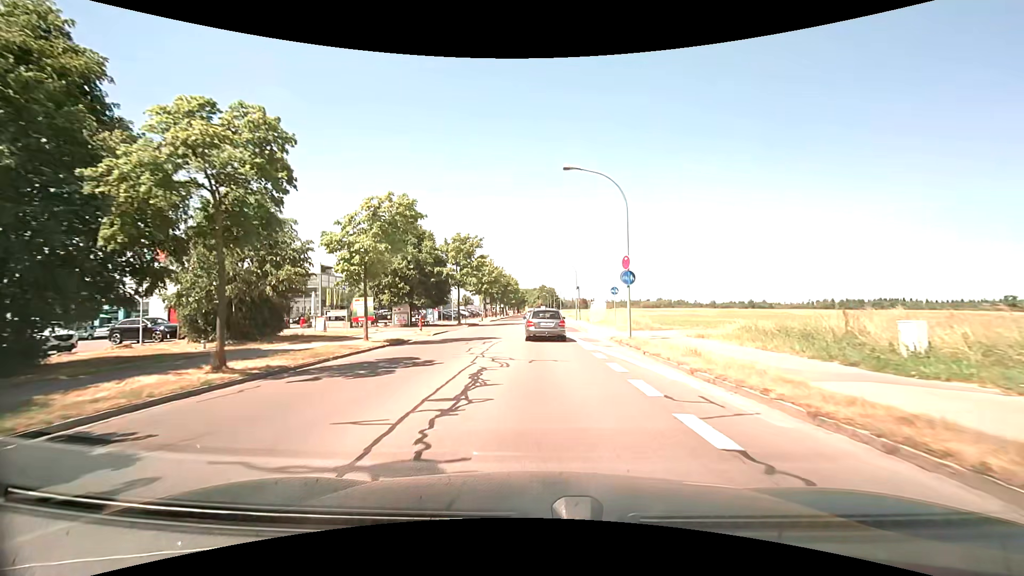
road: tertiary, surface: asphalt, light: Day
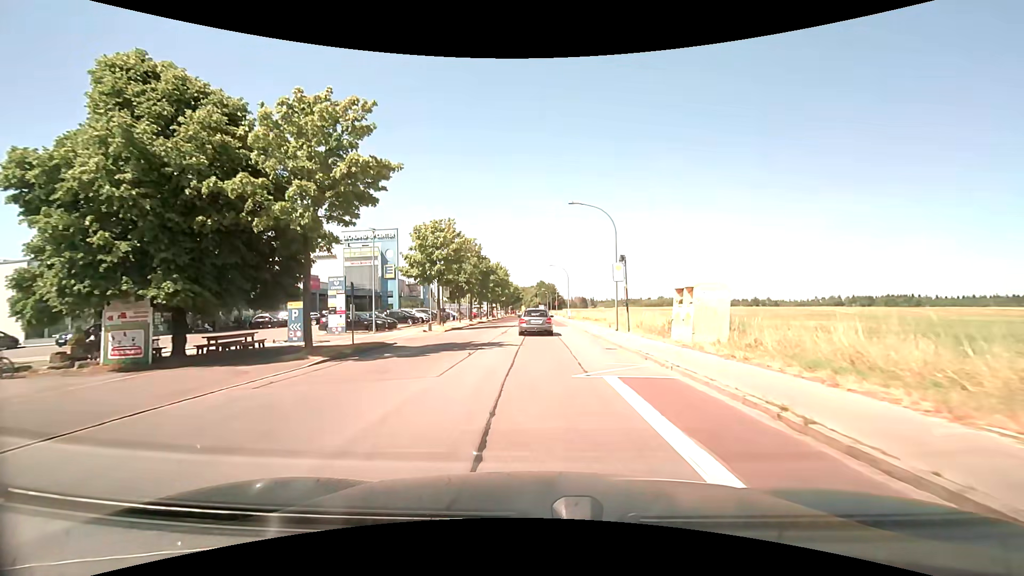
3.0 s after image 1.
(+0.2, +31.5) m; 0°
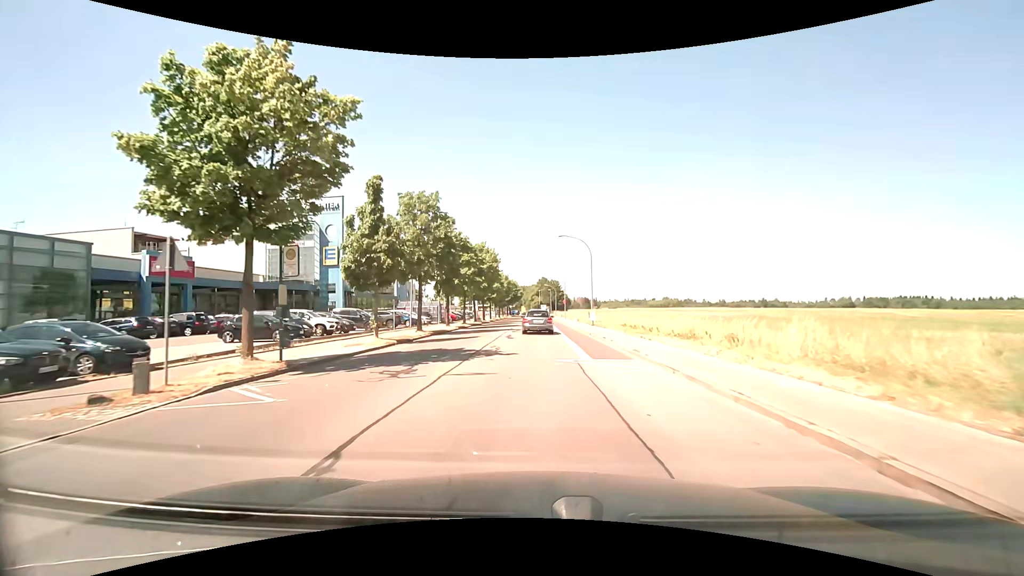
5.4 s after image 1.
(-0.1, +26.6) m; 0°
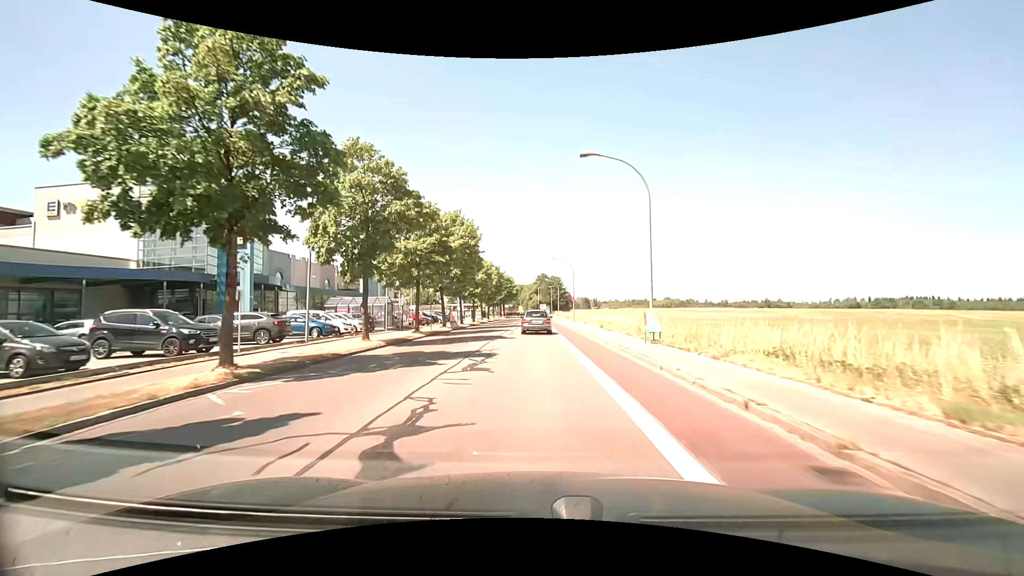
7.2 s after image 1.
(0.0, +20.6) m; 0°
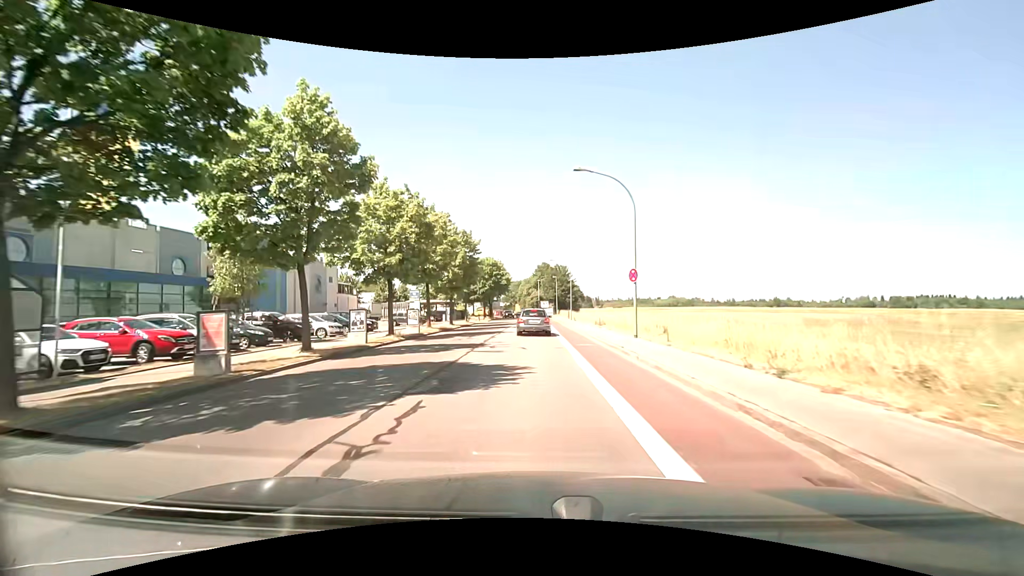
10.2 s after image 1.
(-0.1, +35.5) m; 0°
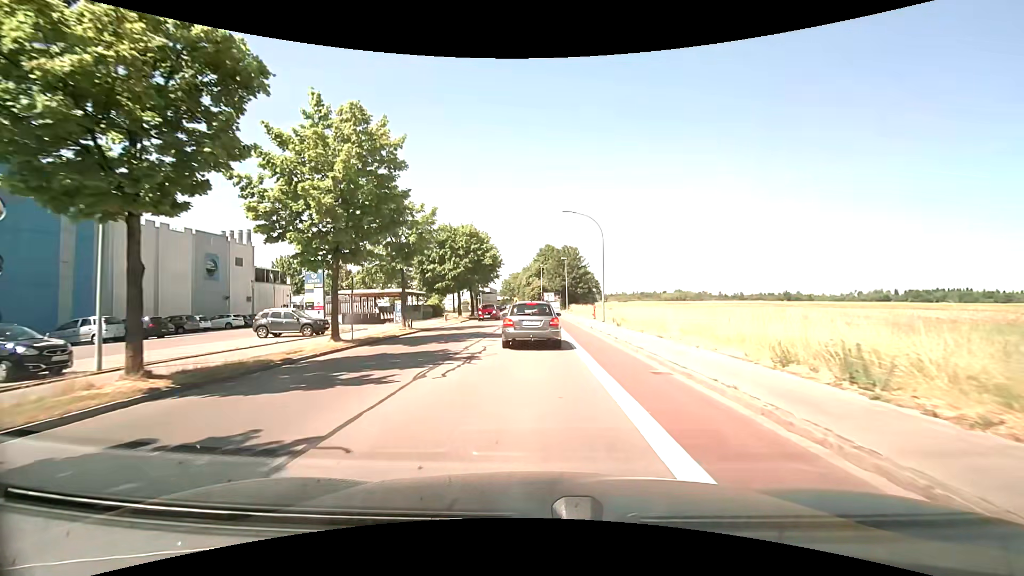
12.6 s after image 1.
(-0.1, +27.1) m; 0°
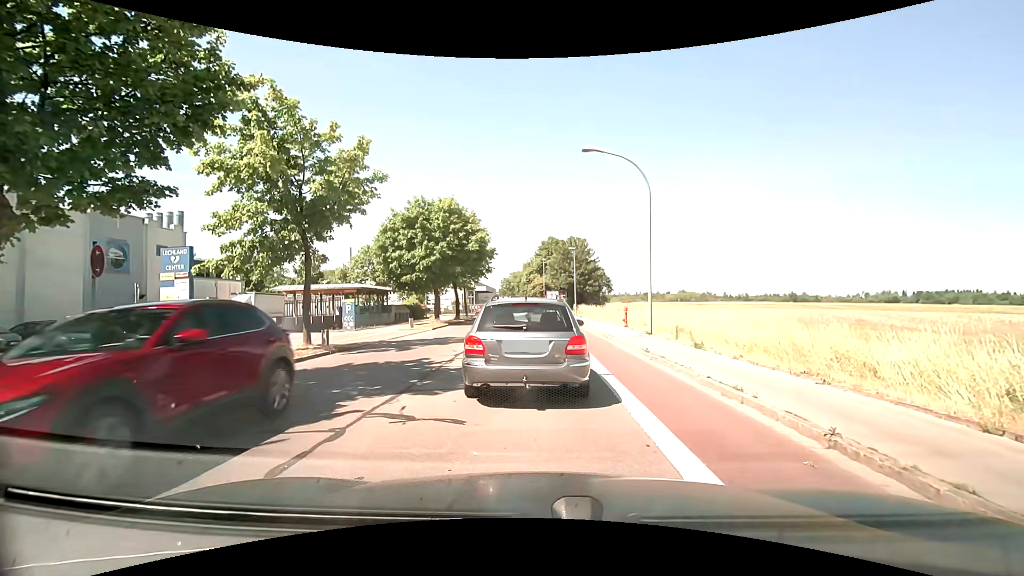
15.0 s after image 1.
(0.0, +11.8) m; 0°
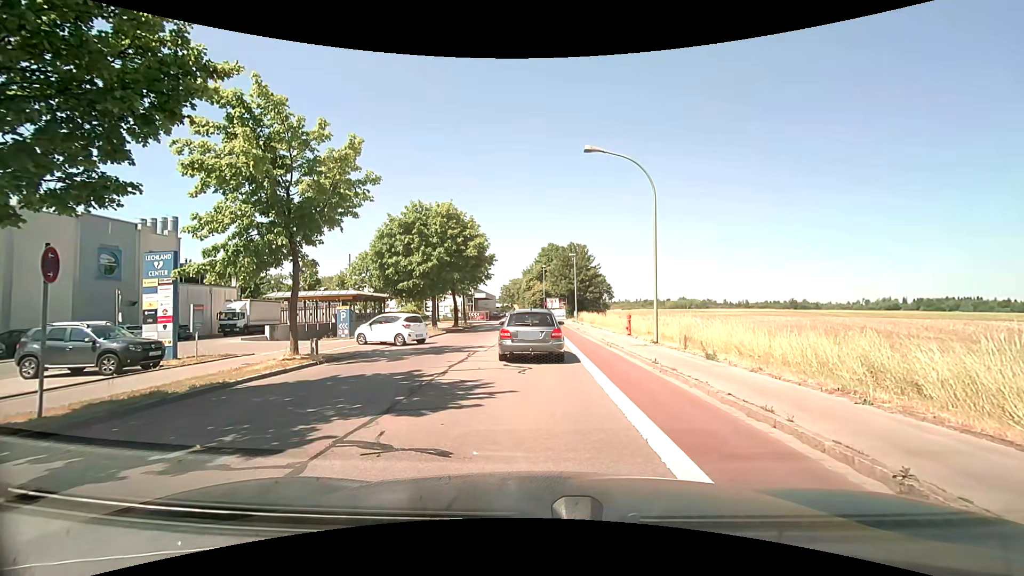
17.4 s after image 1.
(0.0, +1.0) m; 0°
(0, +10) (0, +20) (0, +30) (0, +40) (+1, +50) (0, +60) (-2, +69) (-10, +76) (-20, +78) (-30, +78) m
